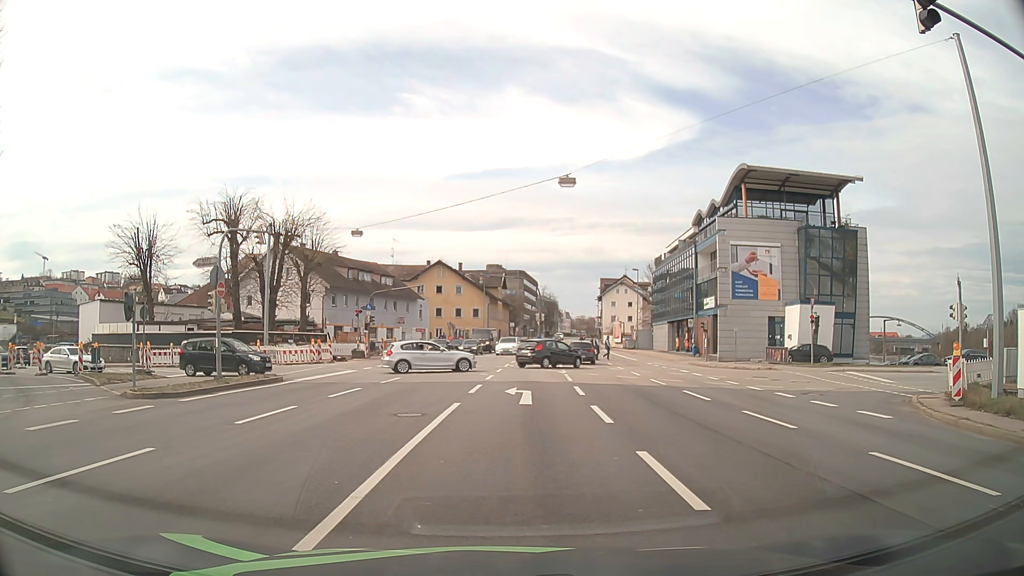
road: primary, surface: asphalt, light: Day
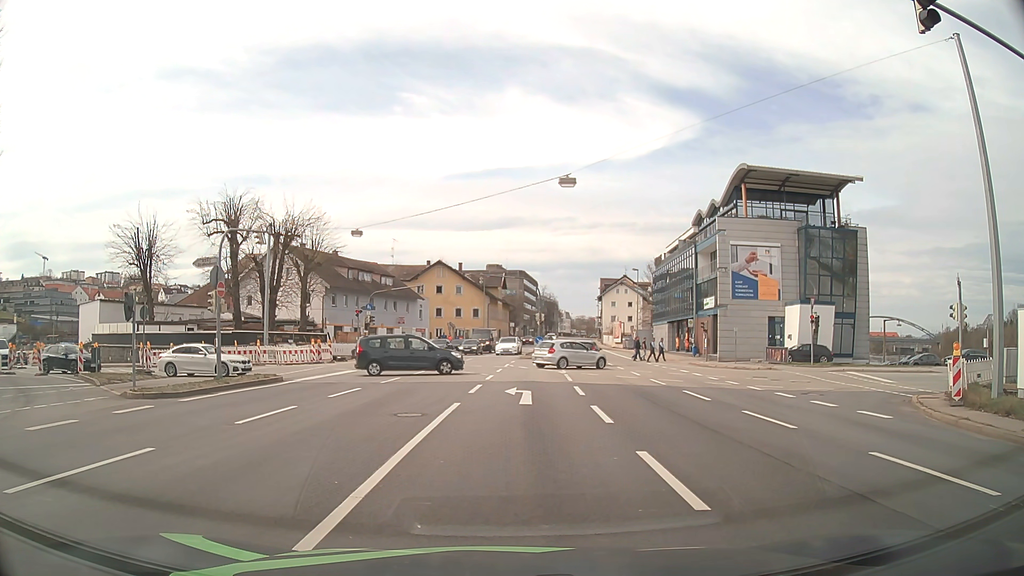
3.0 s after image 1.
(0.0, 0.0) m; 0°
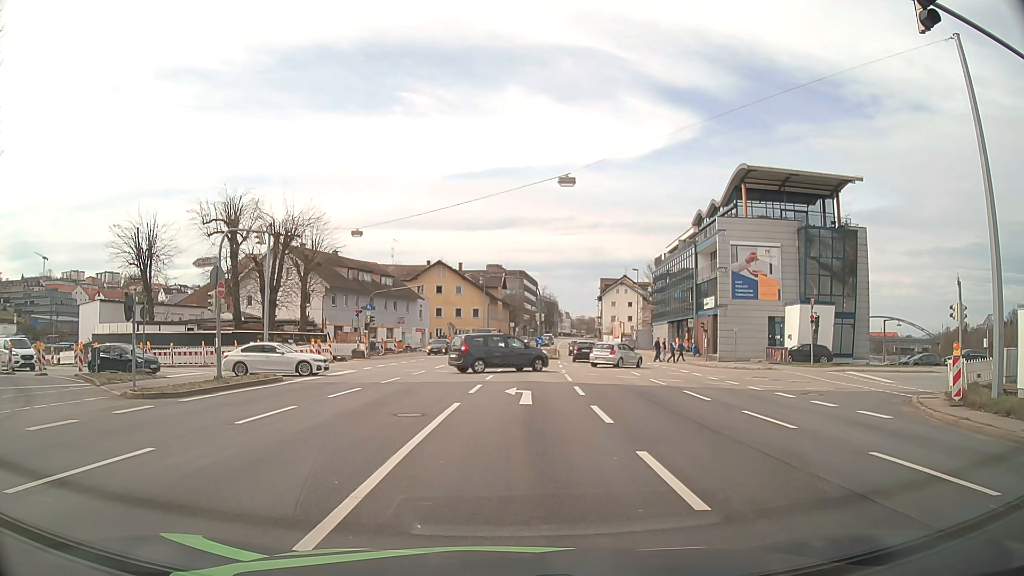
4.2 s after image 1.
(0.0, 0.0) m; 0°
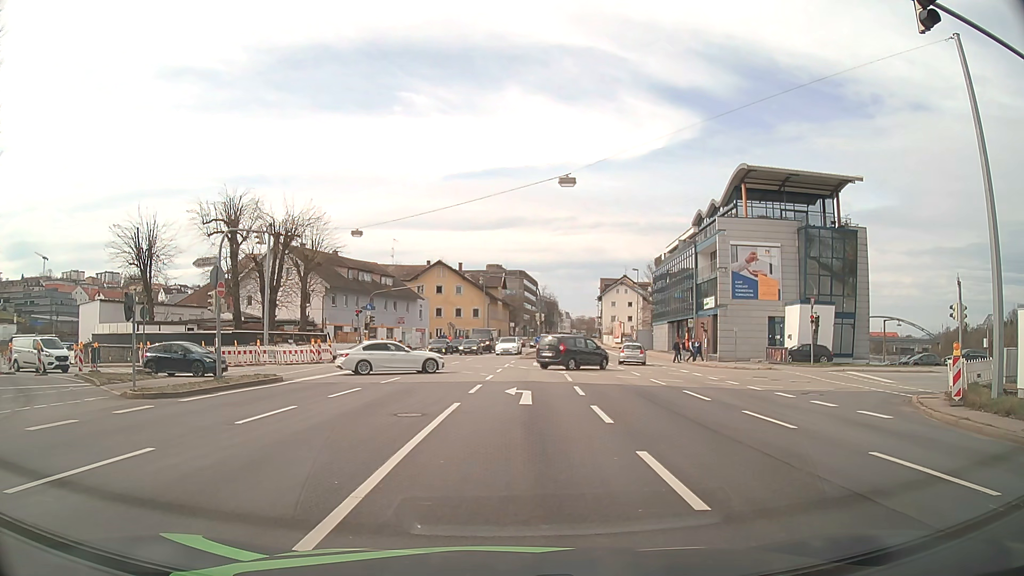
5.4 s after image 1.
(0.0, 0.0) m; 0°
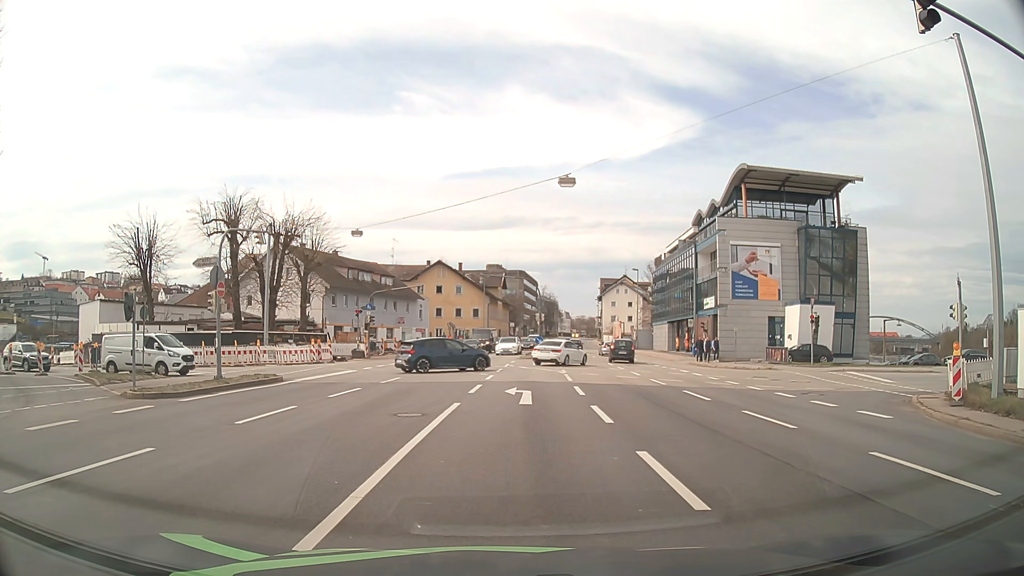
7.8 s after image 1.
(0.0, 0.0) m; 0°
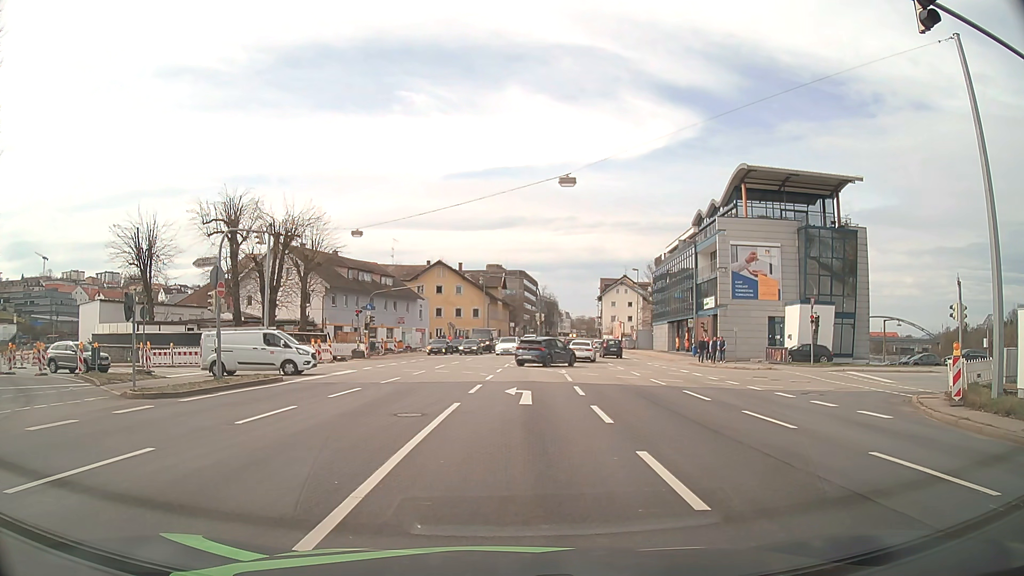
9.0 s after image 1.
(0.0, 0.0) m; 0°
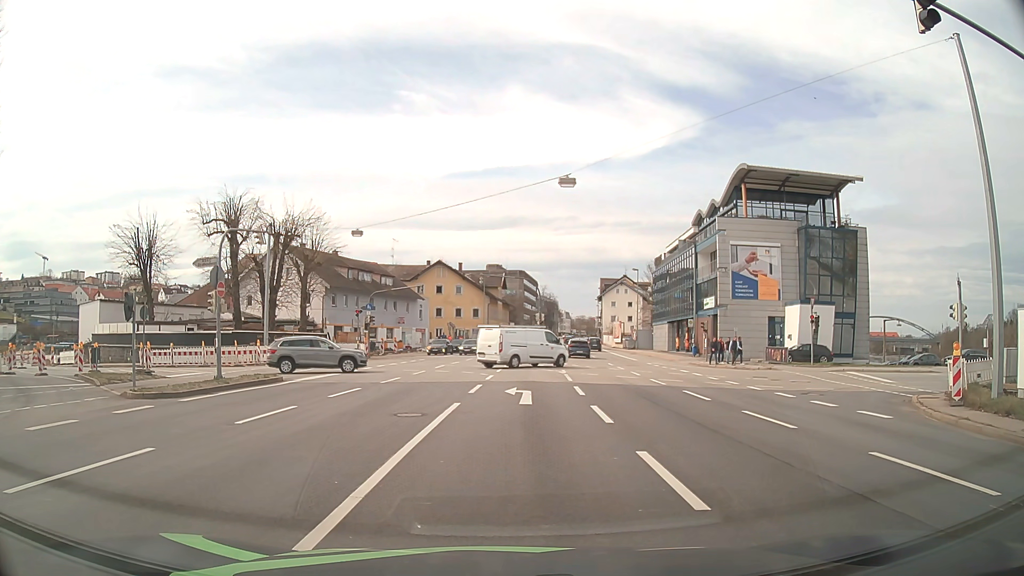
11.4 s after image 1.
(0.0, 0.0) m; 0°
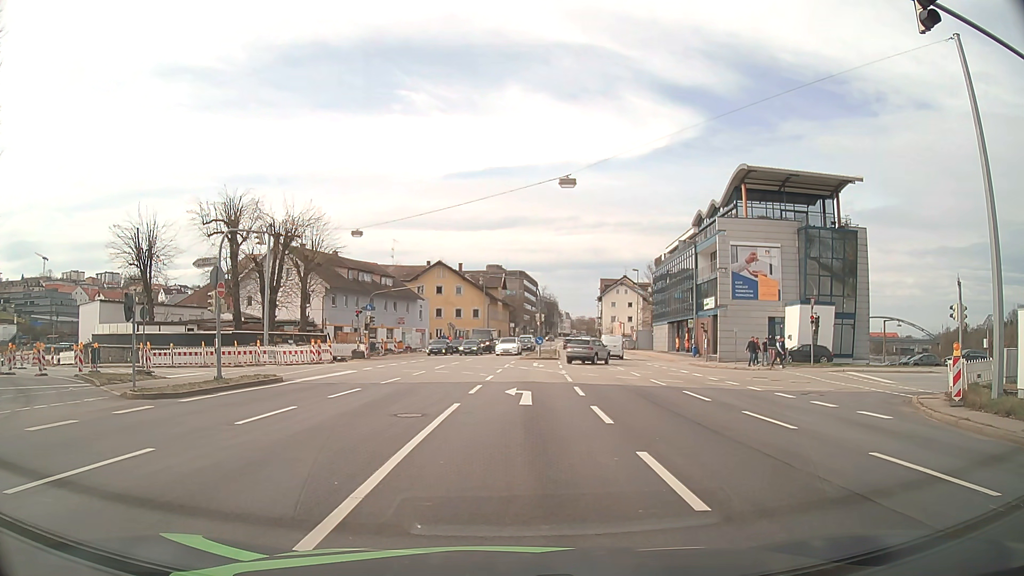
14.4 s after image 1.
(0.0, 0.0) m; 0°
(0, +10) (0, +20) (0, +30) (-7, +37) (-17, +38) (-27, +38) (-36, +41) (-44, +47) (-51, +55) (-57, +62) m
